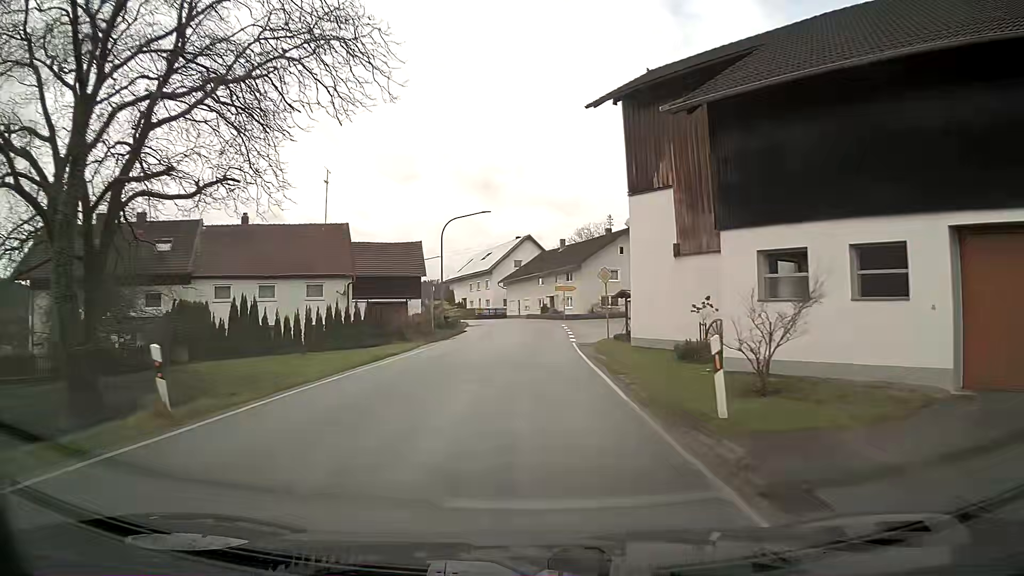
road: secondary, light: Day
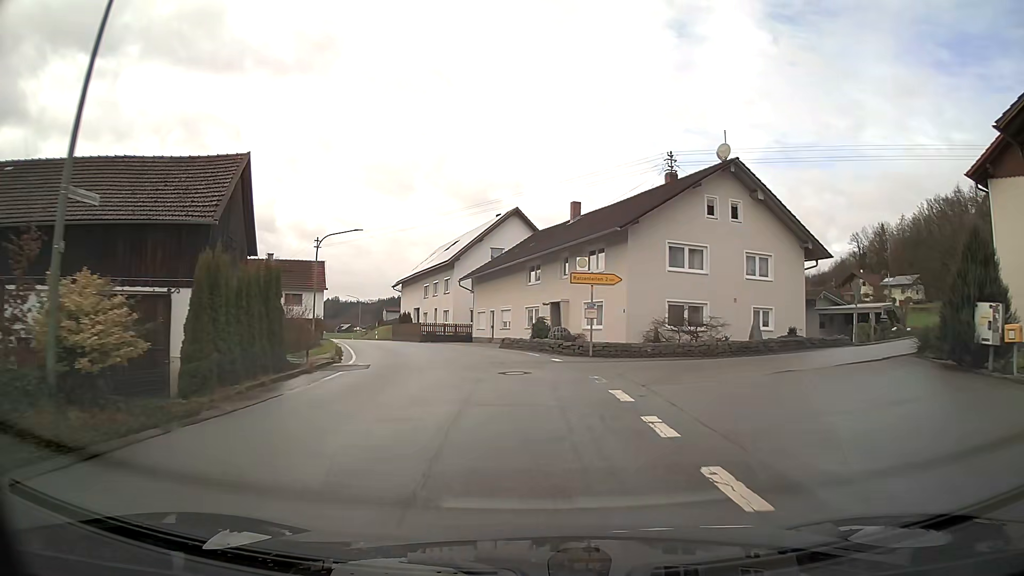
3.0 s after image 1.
(+0.4, +33.8) m; +1°
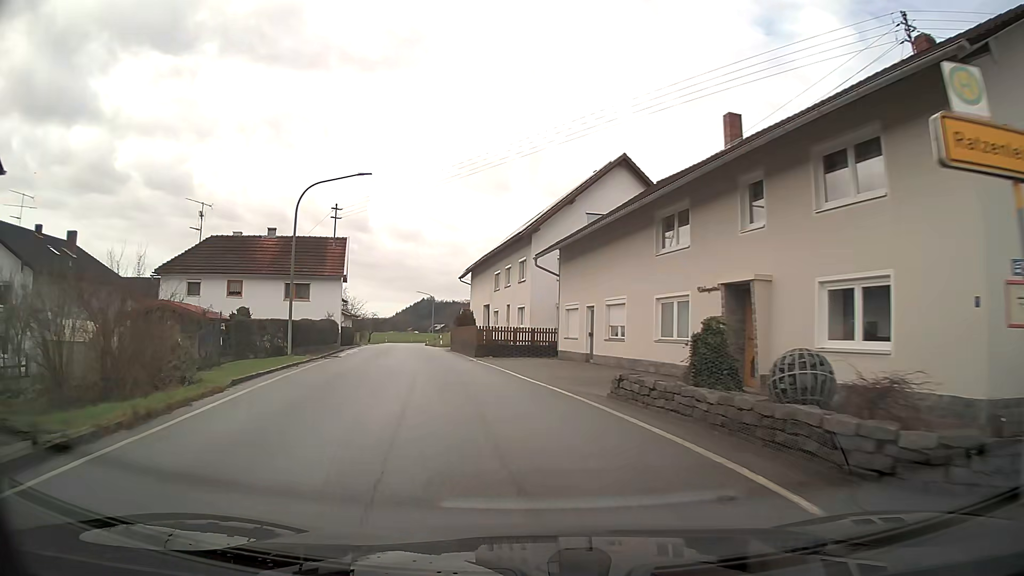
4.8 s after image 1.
(-1.3, +18.2) m; -10°
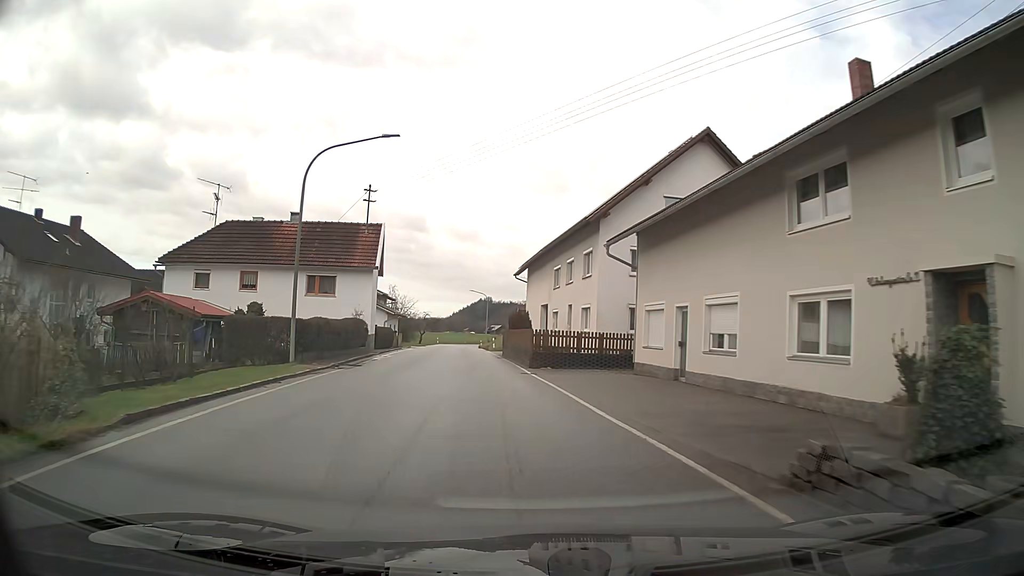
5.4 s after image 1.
(-0.2, +5.9) m; -4°
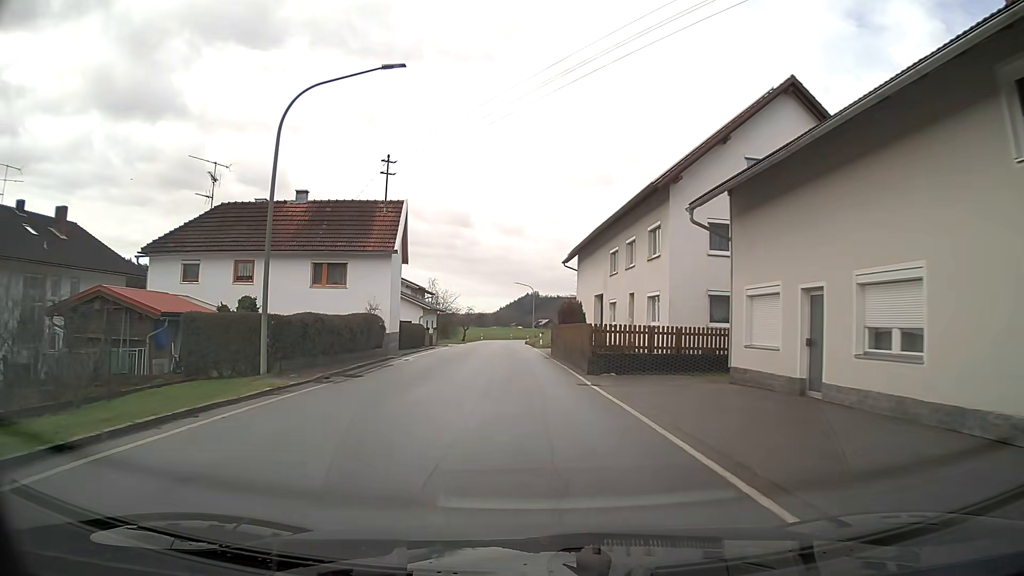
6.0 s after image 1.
(-0.2, +6.0) m; -3°
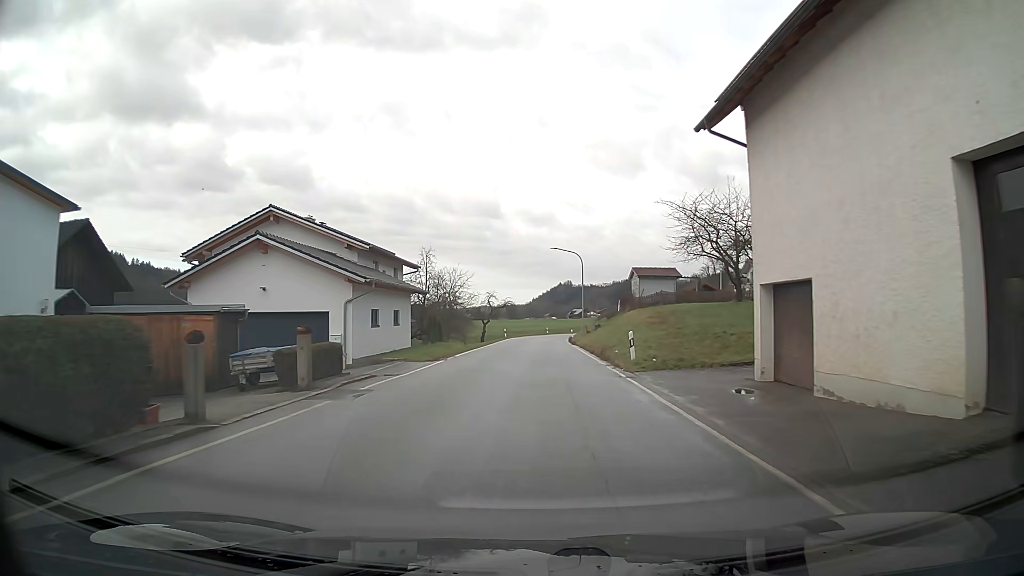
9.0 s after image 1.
(-1.0, +32.4) m; -2°
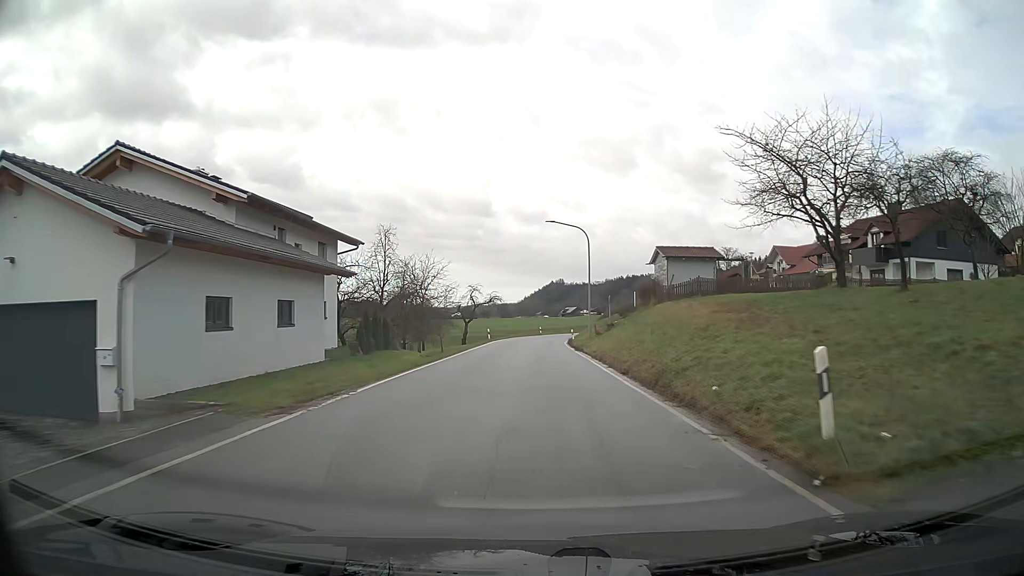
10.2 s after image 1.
(+0.1, +14.5) m; +1°
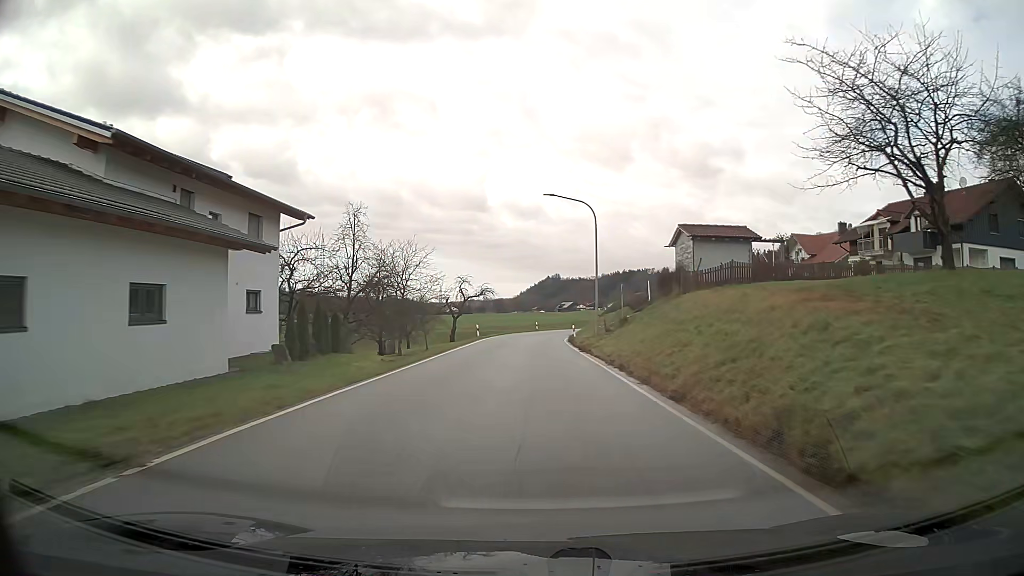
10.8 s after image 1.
(0.0, +7.5) m; 0°
(0, +10) (0, +20) (0, +30) (0, +40) (+1, +50) (+1, +60) (+3, +70) (+6, +79) (+9, +89) (+13, +98) m
